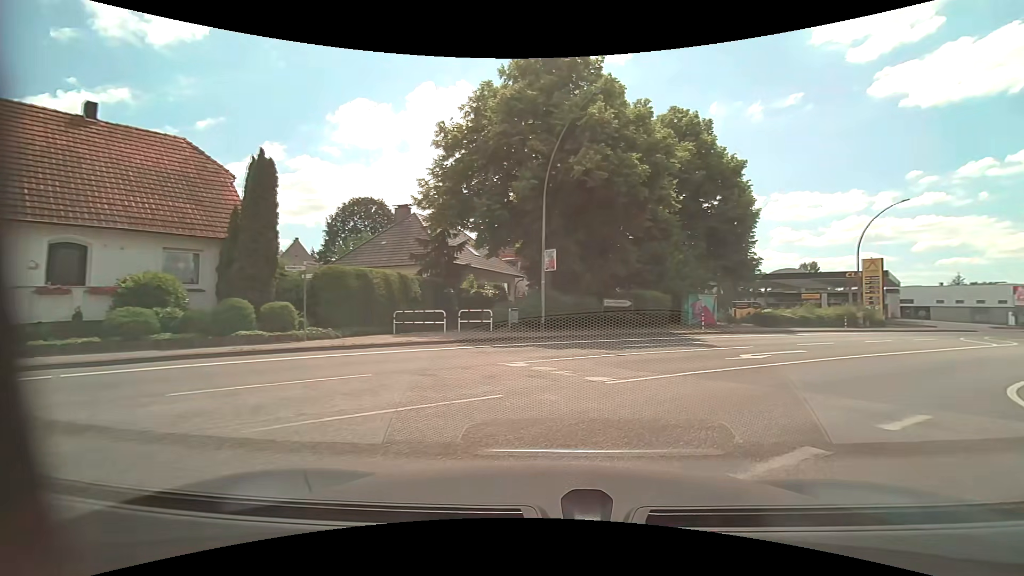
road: unclassified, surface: asphalt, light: Day
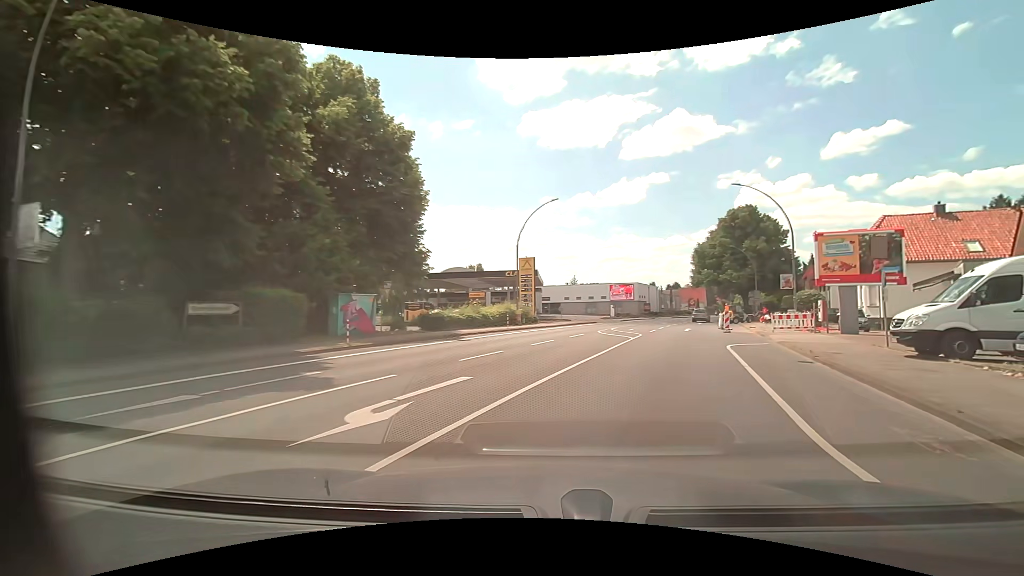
(+2.8, +8.4) m; +35°
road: primary
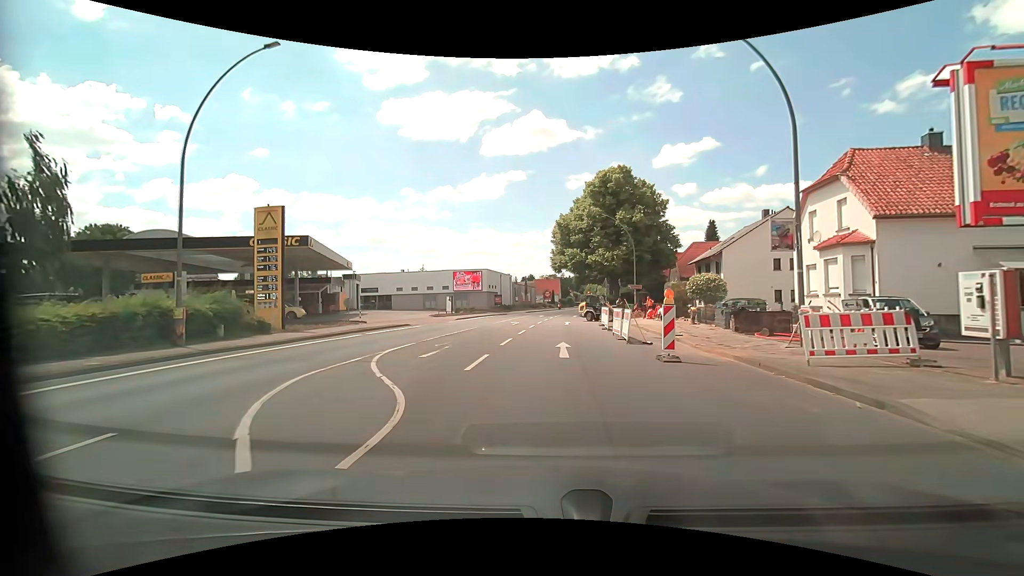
(+4.6, +21.5) m; +16°
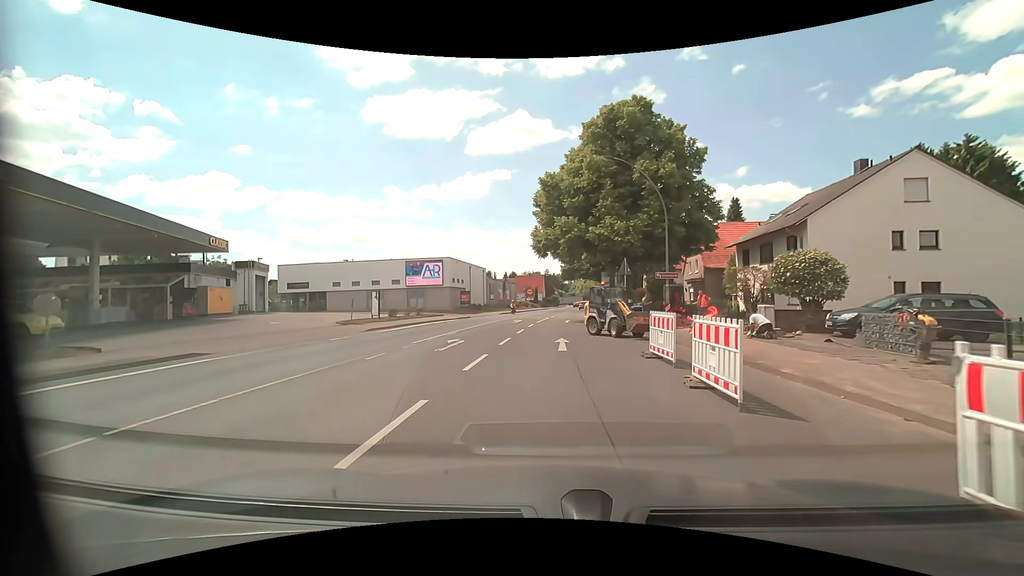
(+0.3, +17.8) m; +2°
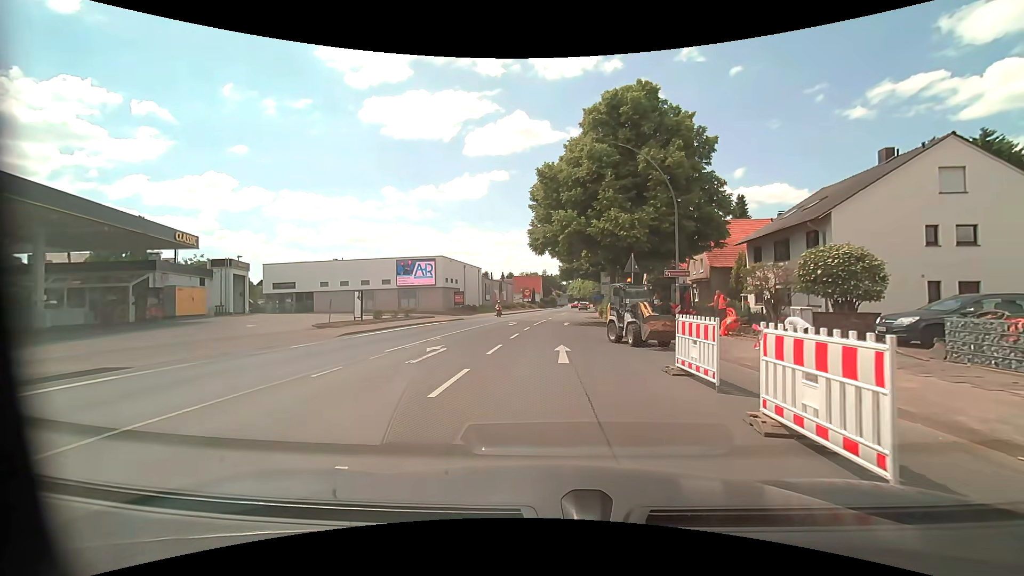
(0.0, +2.7) m; 0°
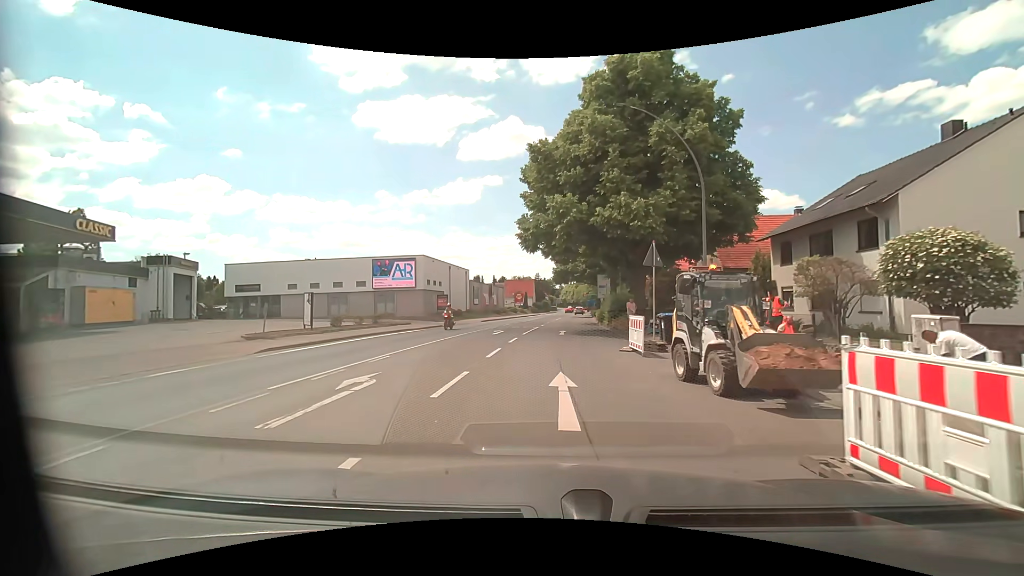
(0.0, +5.8) m; +1°
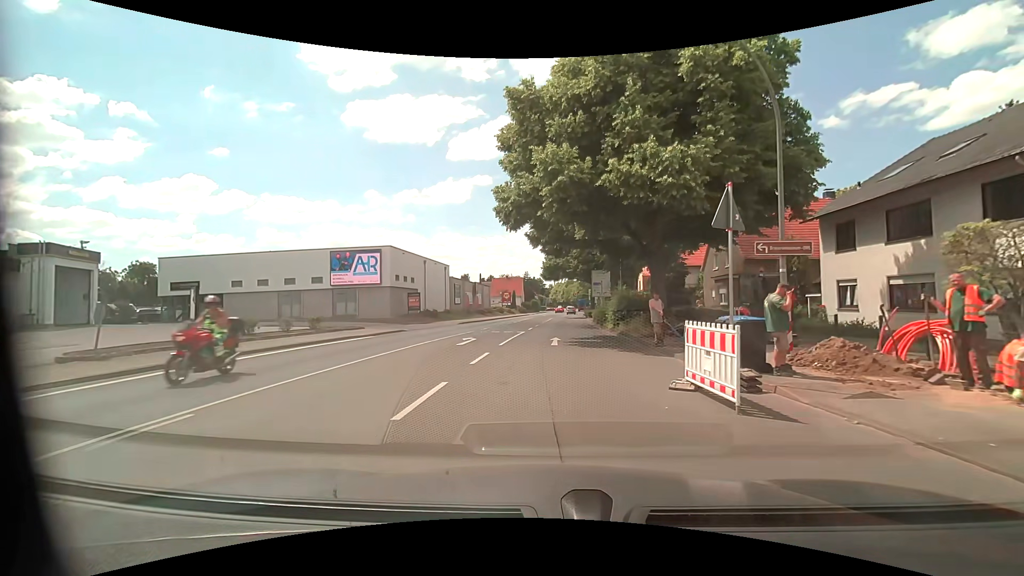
(+0.1, +7.7) m; +1°
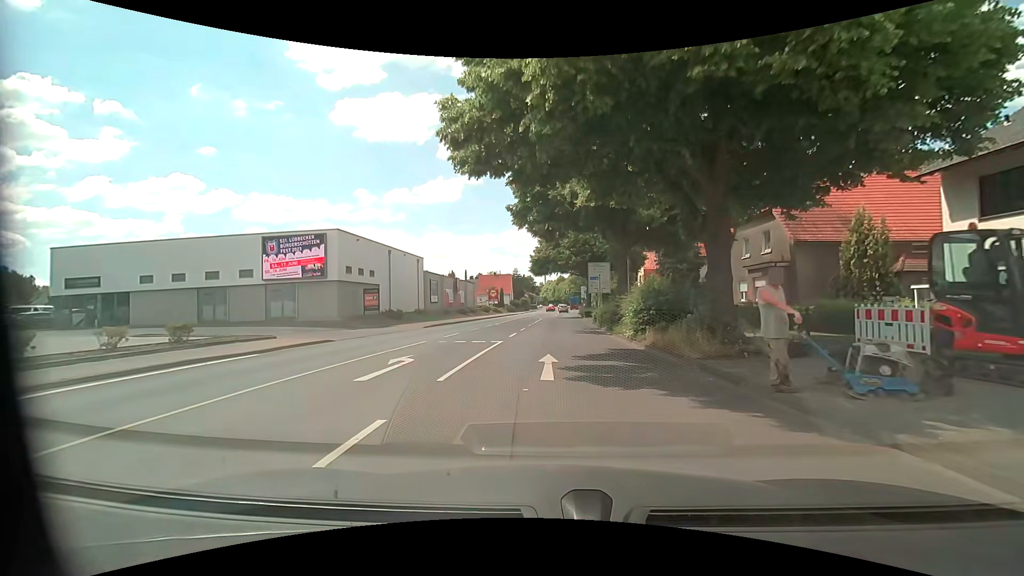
(+0.1, +9.1) m; +1°
(0, +10) (0, +20) (0, +30) (+1, +40) (+1, +50) (+1, +60) (0, +70) (-1, +80) (0, +90) (0, +100) m
